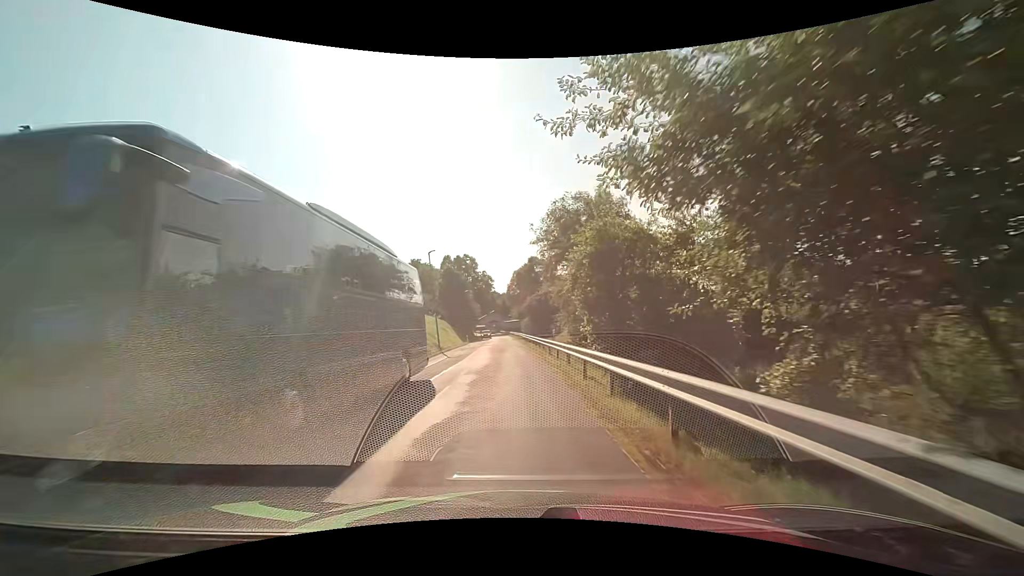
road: unclassified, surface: asphalt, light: Day
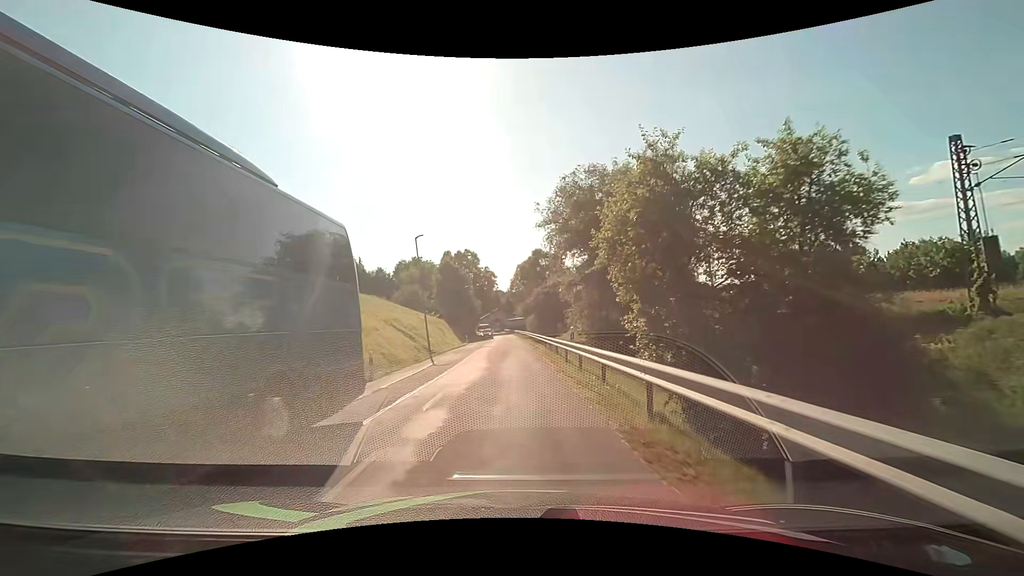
(0.0, +6.7) m; 0°
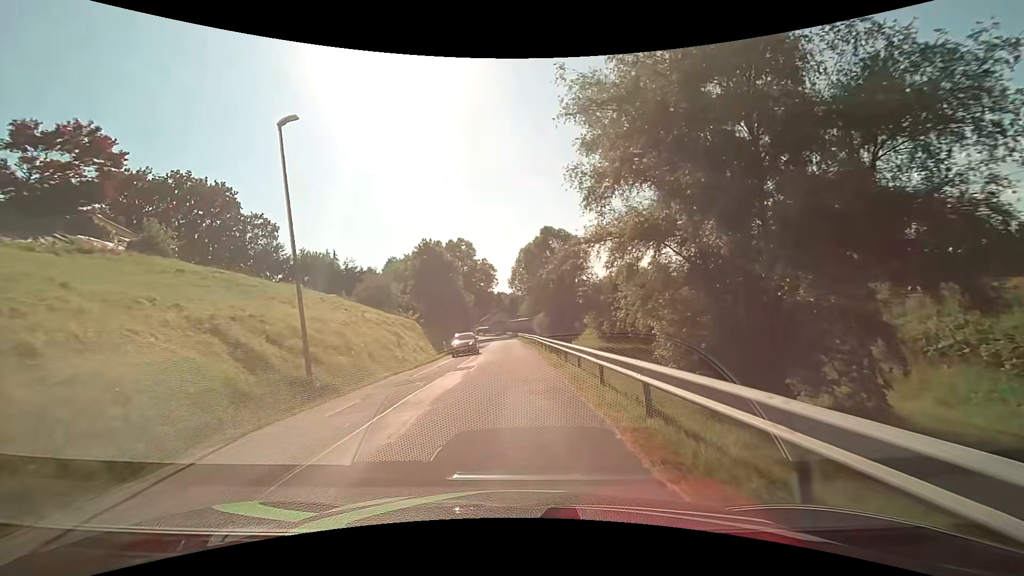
(-0.2, +20.3) m; -1°
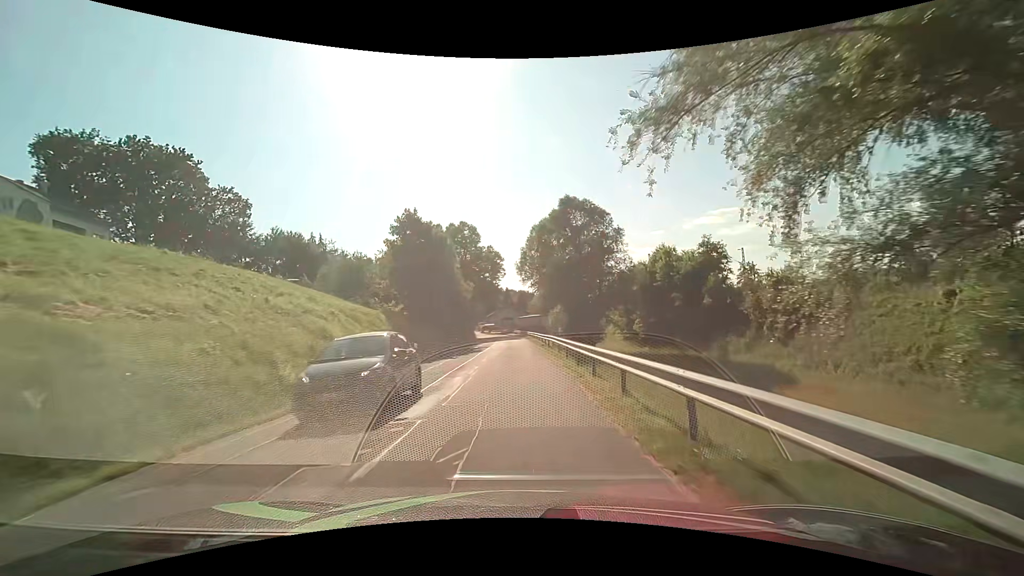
(0.0, +13.6) m; -1°
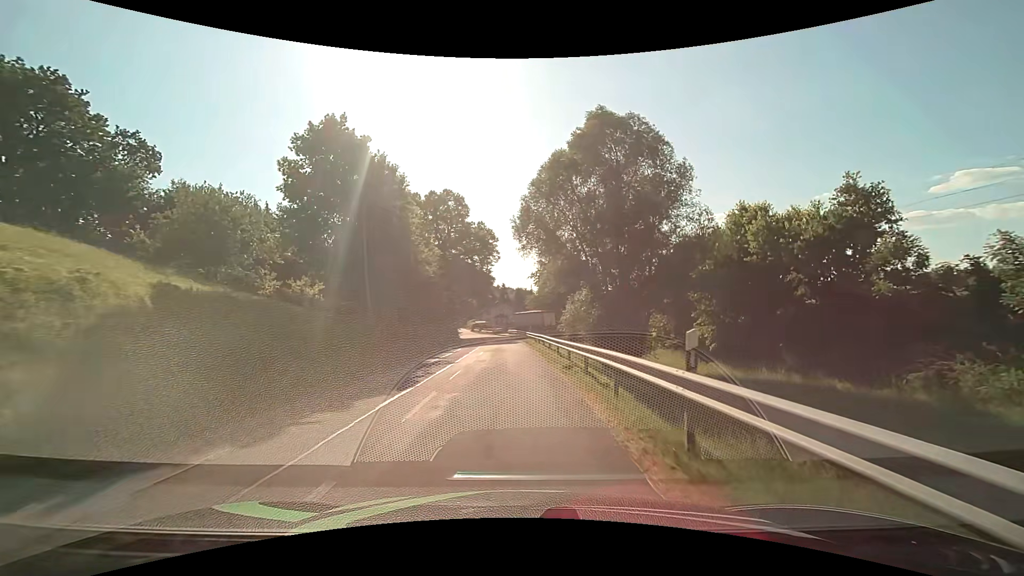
(0.0, +20.3) m; 0°
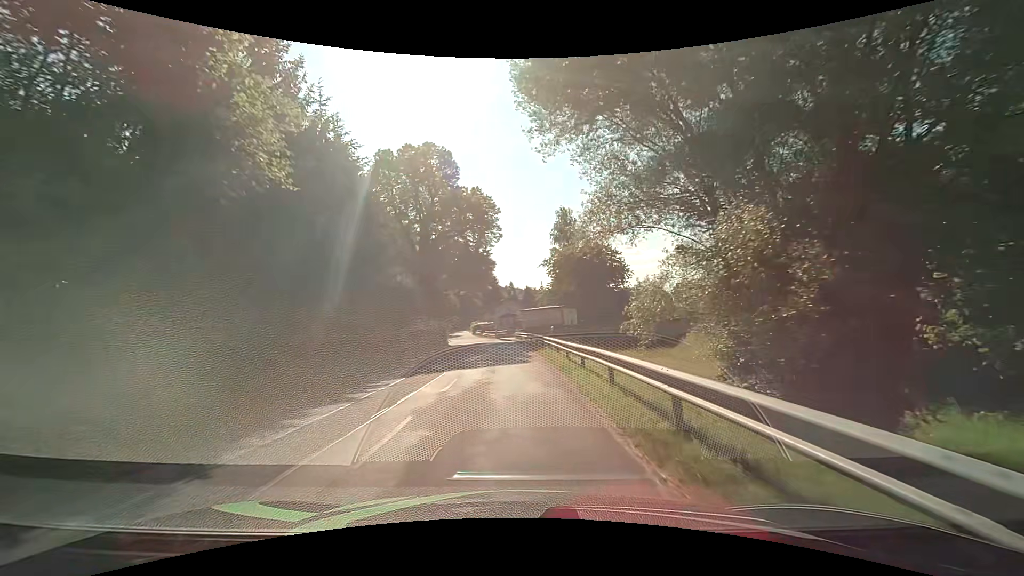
(-0.1, +19.9) m; -1°
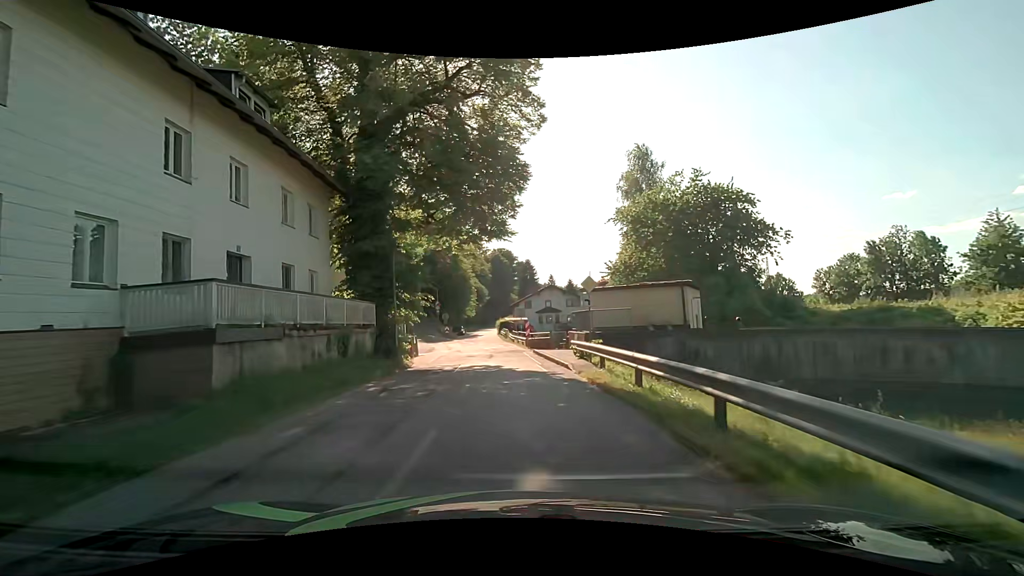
(-0.8, +31.7) m; -4°
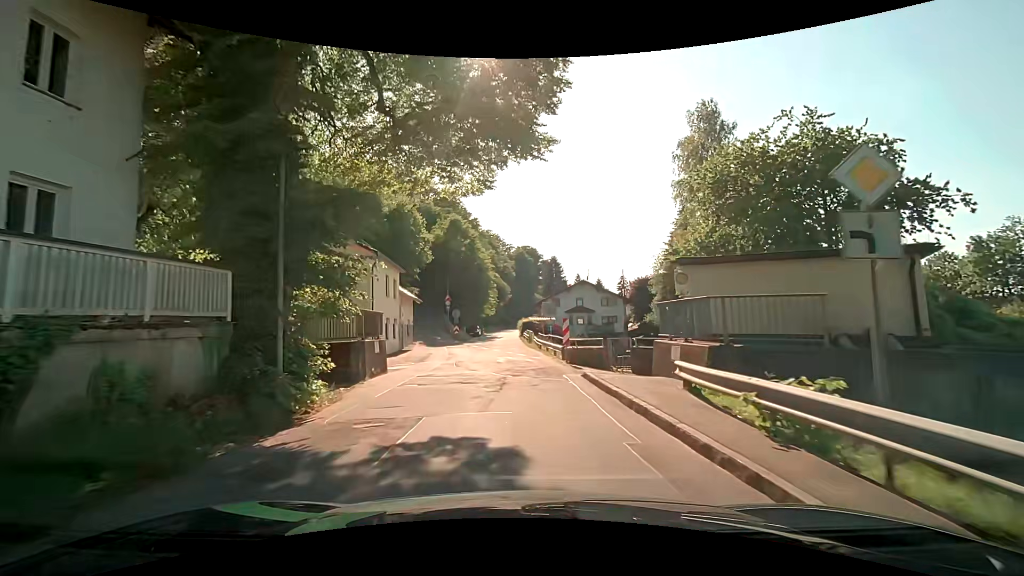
(-0.3, +12.1) m; -2°
(0, +10) (0, +20) (-1, +30) (-1, +40) (-1, +50) (-2, +60) (-2, +70) (-2, +80) (-2, +90) (-3, +100) m
